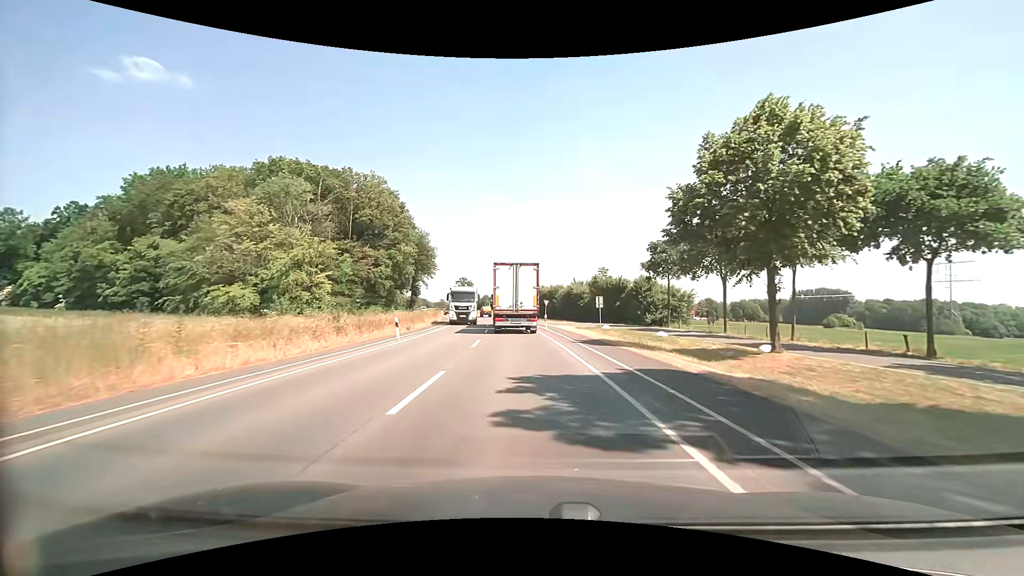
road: secondary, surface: asphalt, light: Day
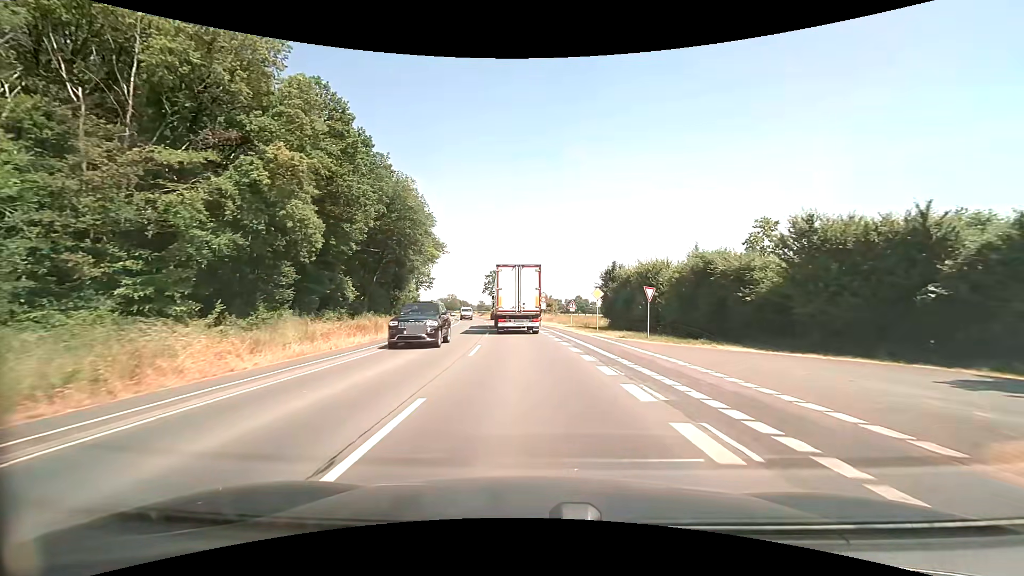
(-2.1, +39.4) m; -6°
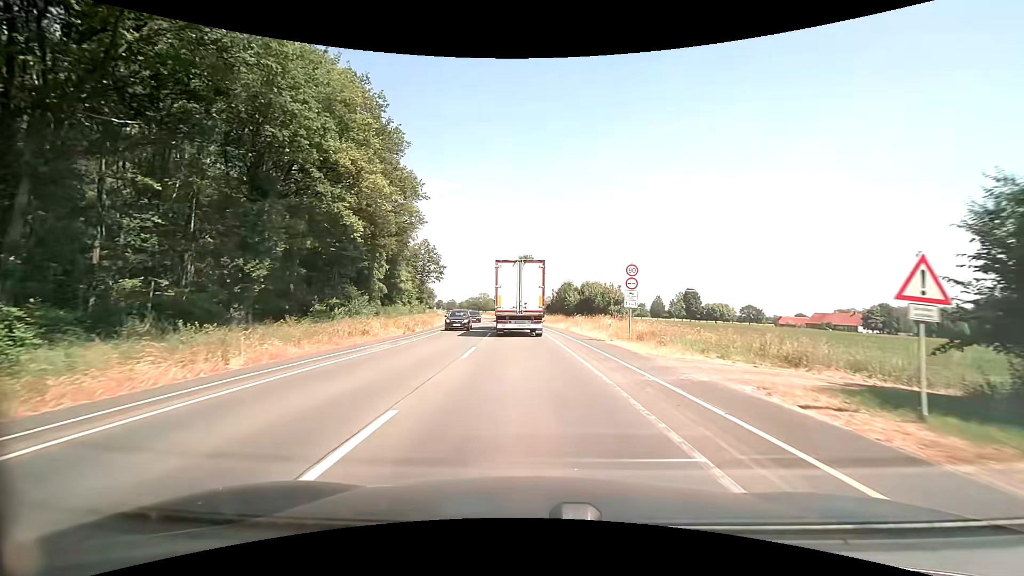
(-1.5, +37.0) m; -4°
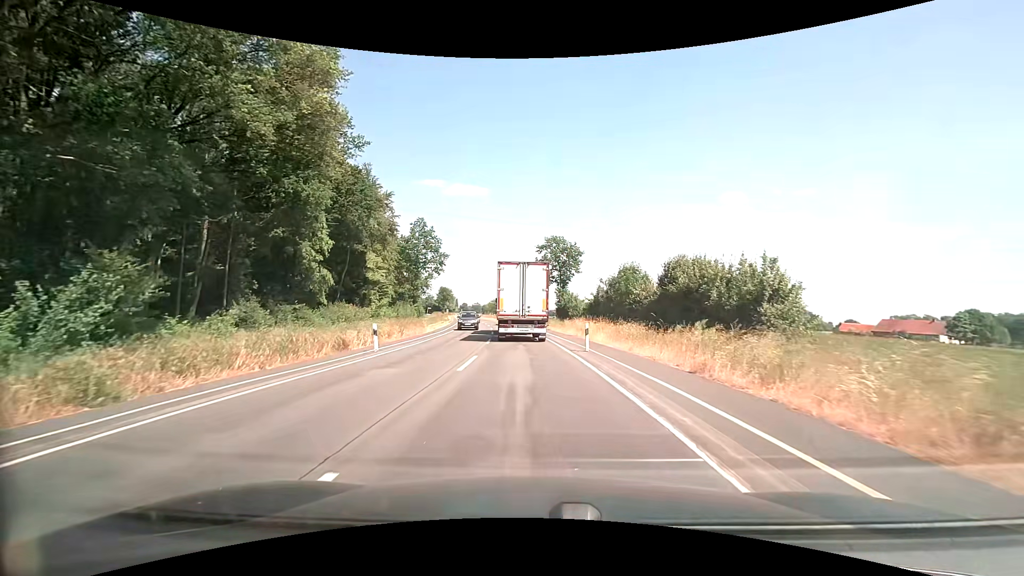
(-0.8, +26.6) m; -3°
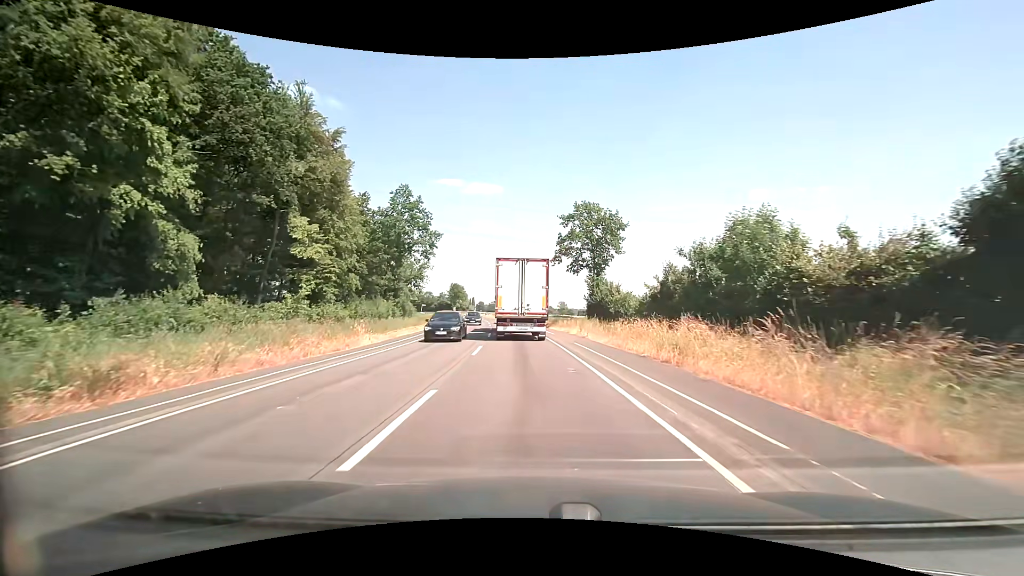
(-0.4, +19.6) m; -2°
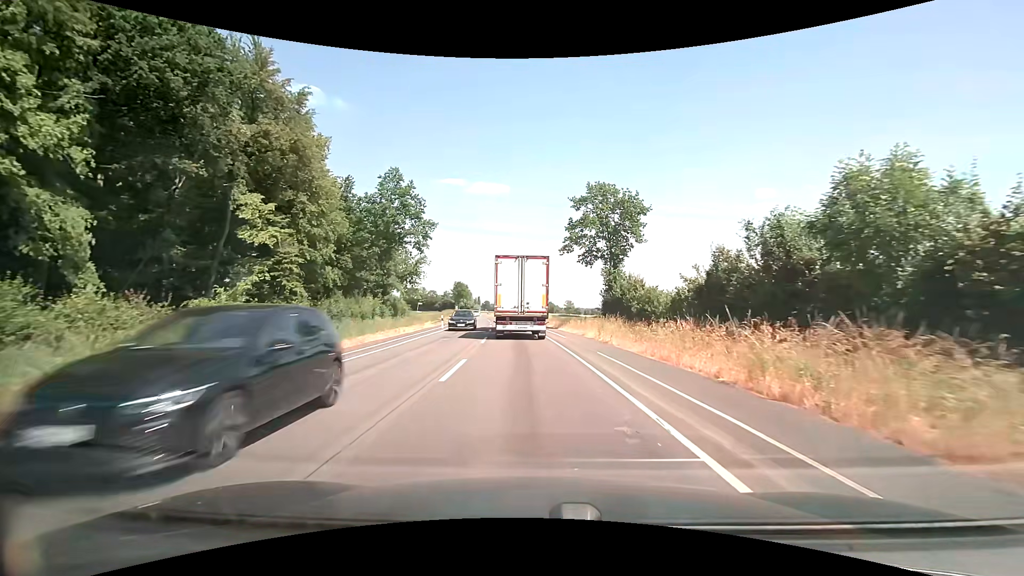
(0.0, +6.6) m; -1°
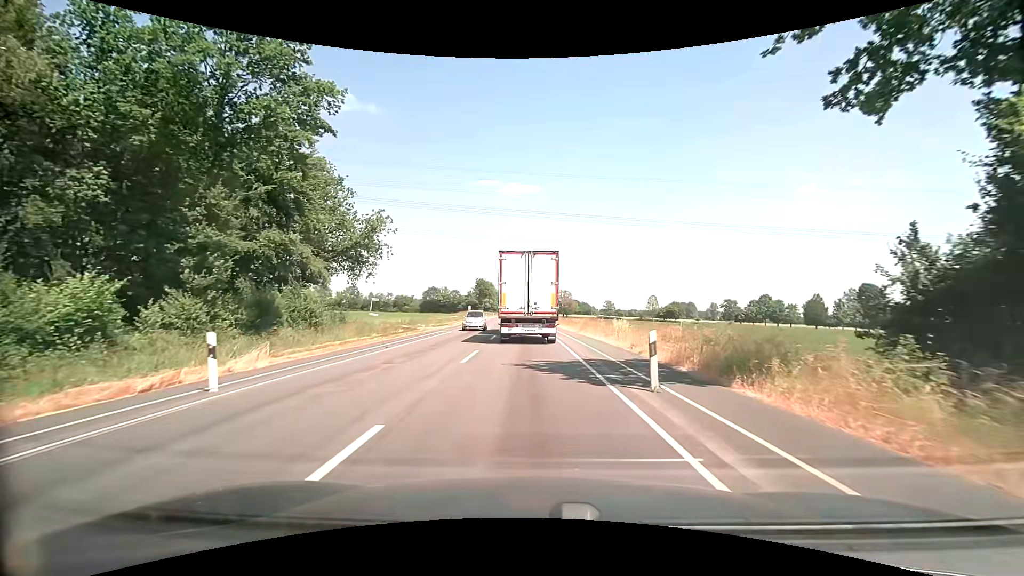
(-0.9, +32.3) m; -4°
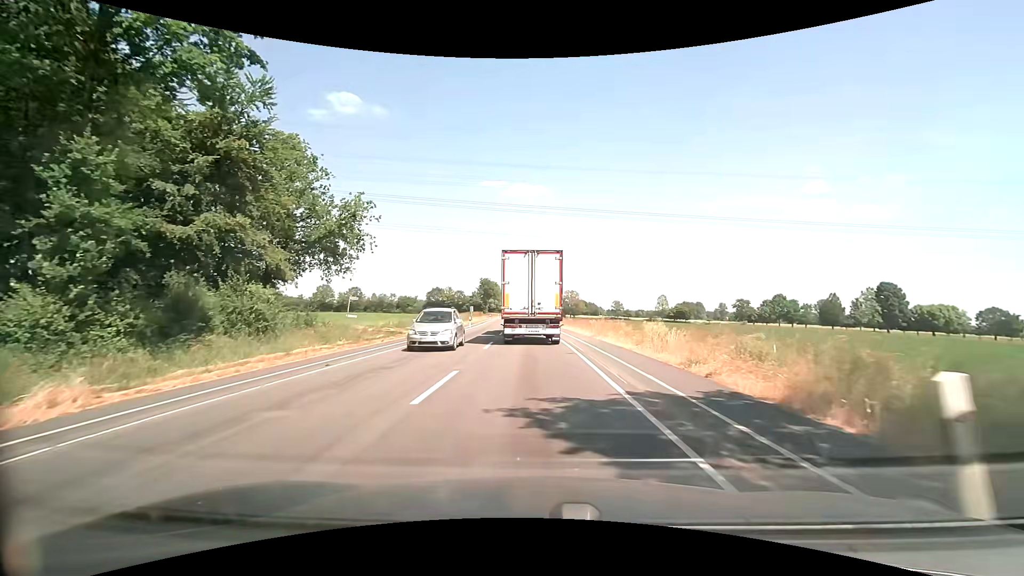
(0.0, +6.2) m; -1°
(0, +10) (0, +20) (0, +30) (0, +40) (-1, +50) (-1, +60) (-2, +70) (-2, +80) (-3, +90) (-3, +100) m
